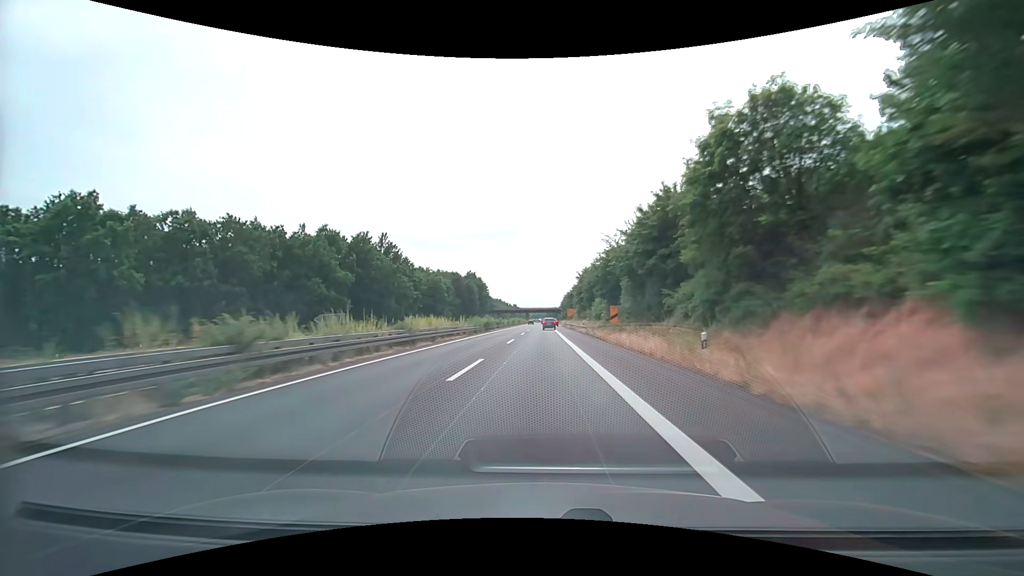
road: trunk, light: Day
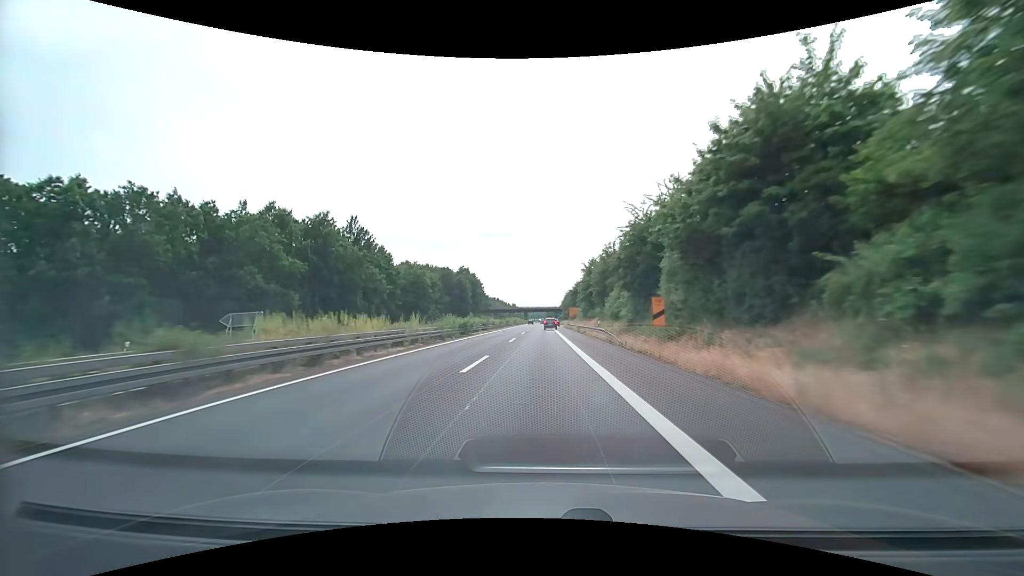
(0.0, +16.1) m; 0°
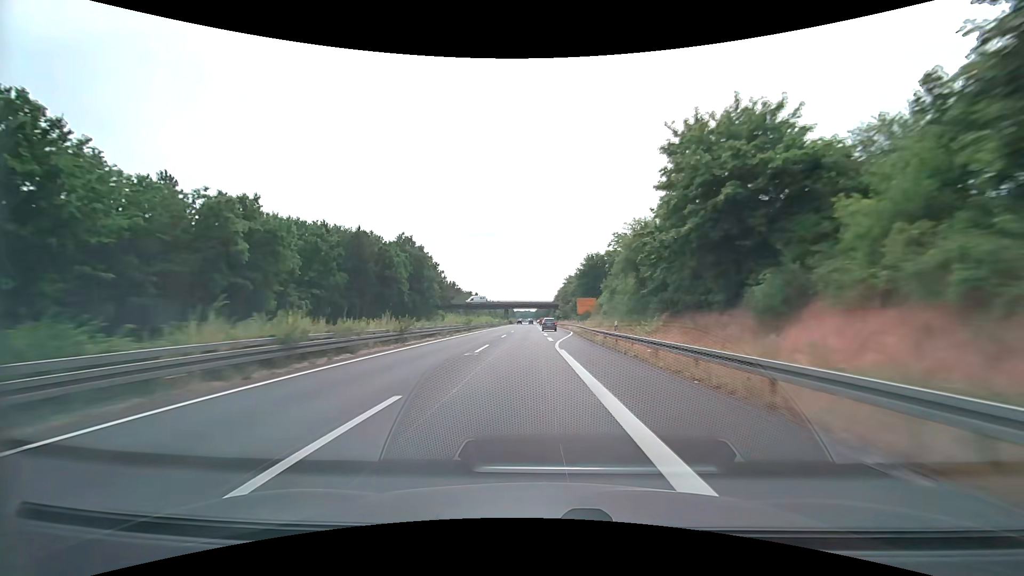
(+0.3, +63.7) m; +1°
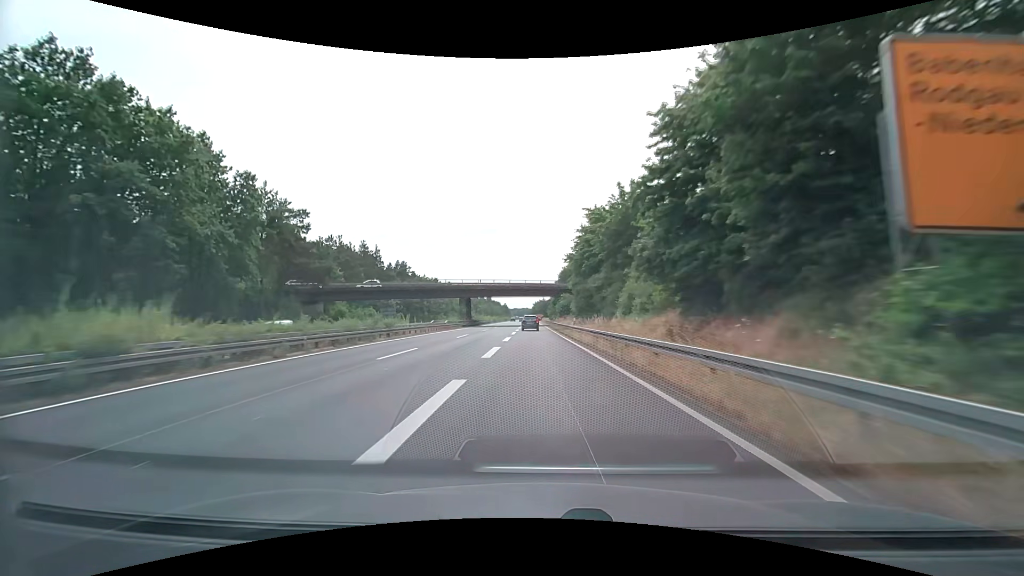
(+1.4, +75.5) m; 0°
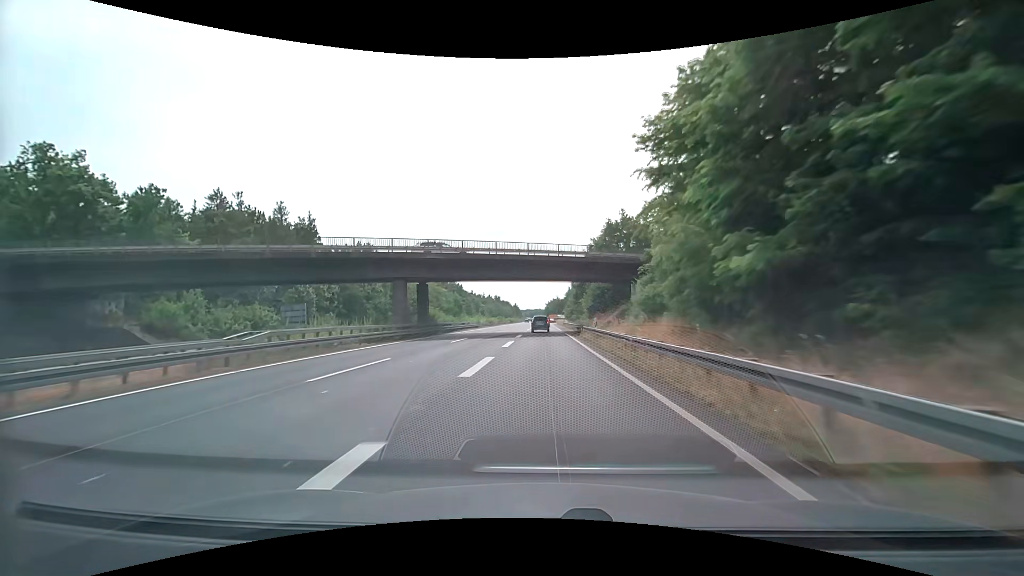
(-0.7, +40.8) m; -2°
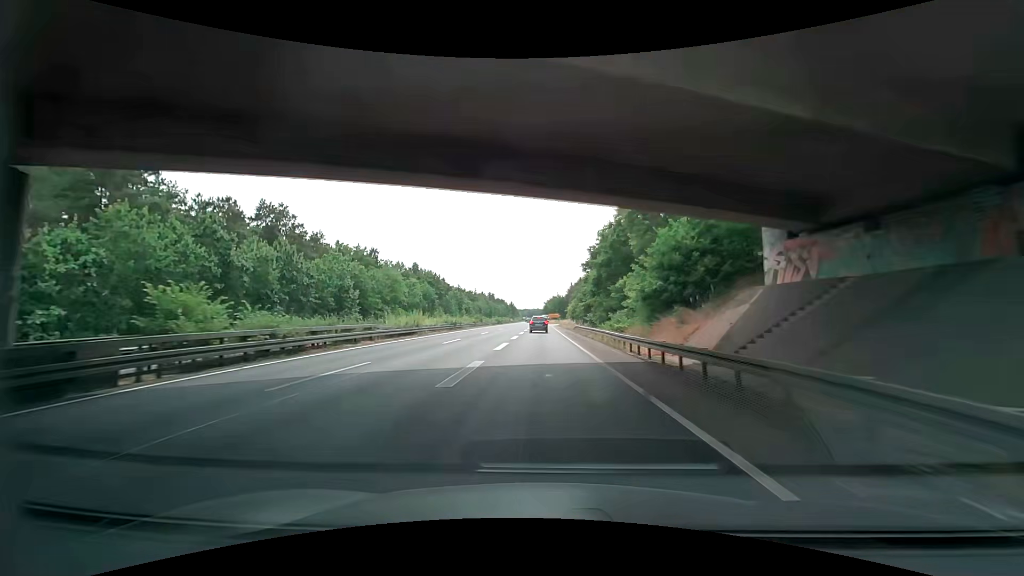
(0.0, +37.2) m; 0°
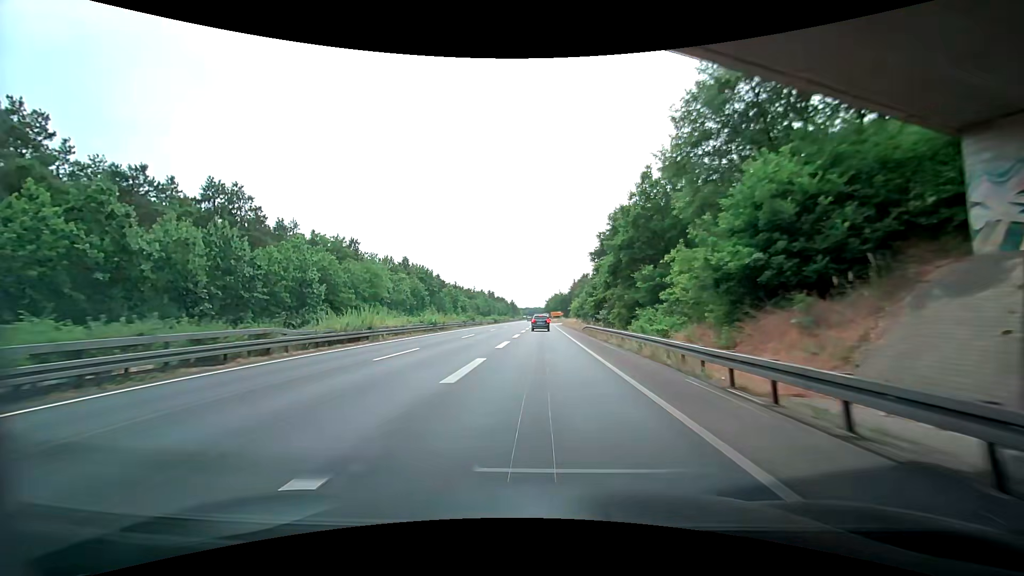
(+0.1, +11.6) m; 0°
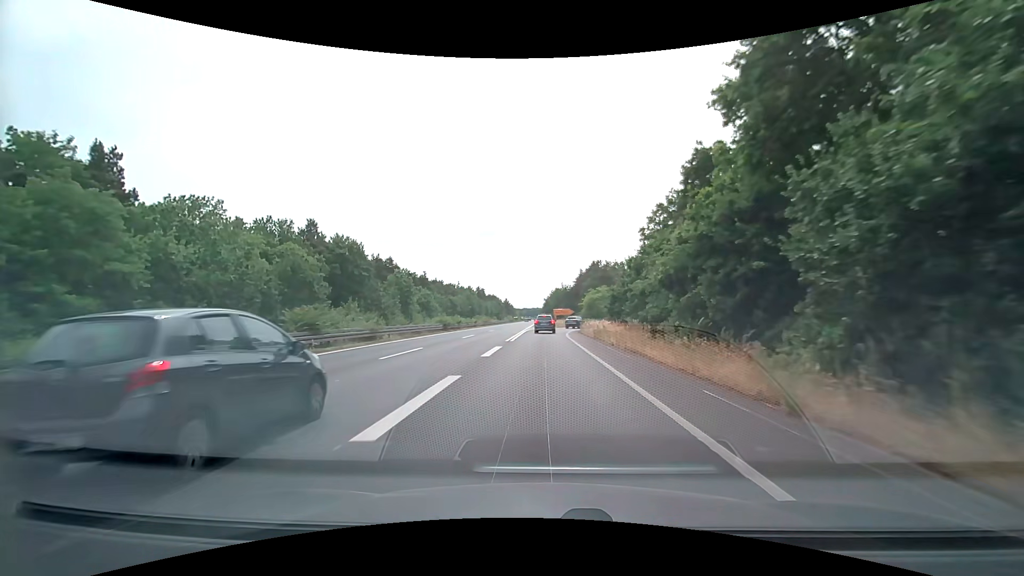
(-0.1, +52.2) m; 0°
(0, +10) (0, +20) (0, +30) (0, +40) (0, +50) (+1, +60) (+4, +70) (+7, +79) (+13, +87) (+20, +95) m
